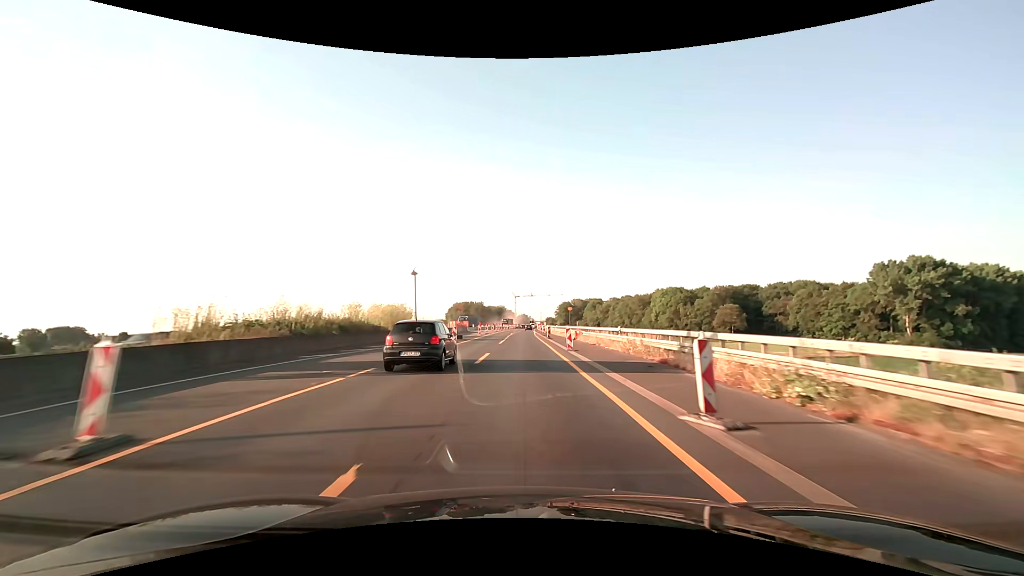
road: motorway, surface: asphalt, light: Day
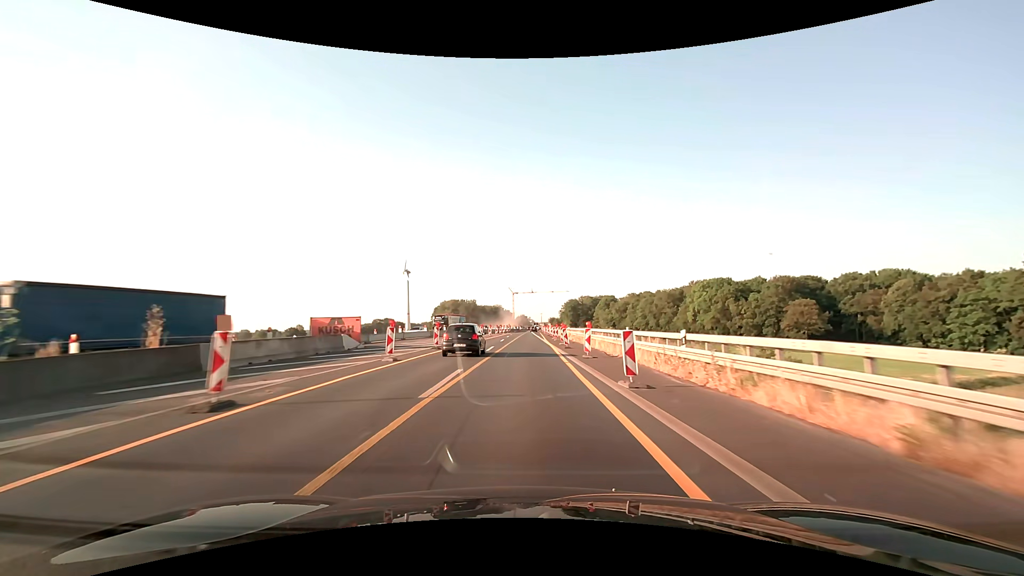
(0.0, +62.6) m; 0°
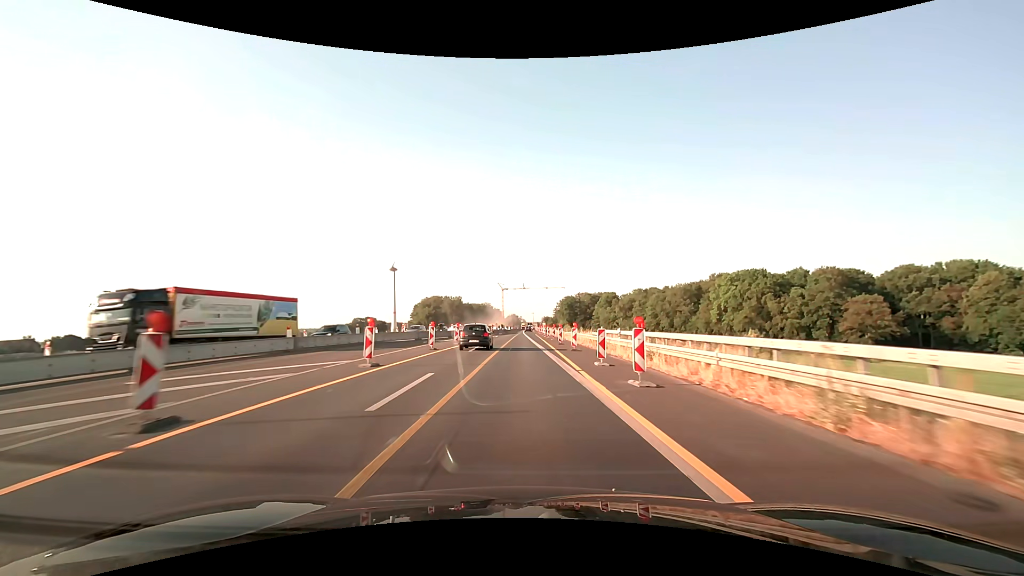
(+0.1, +37.5) m; +1°
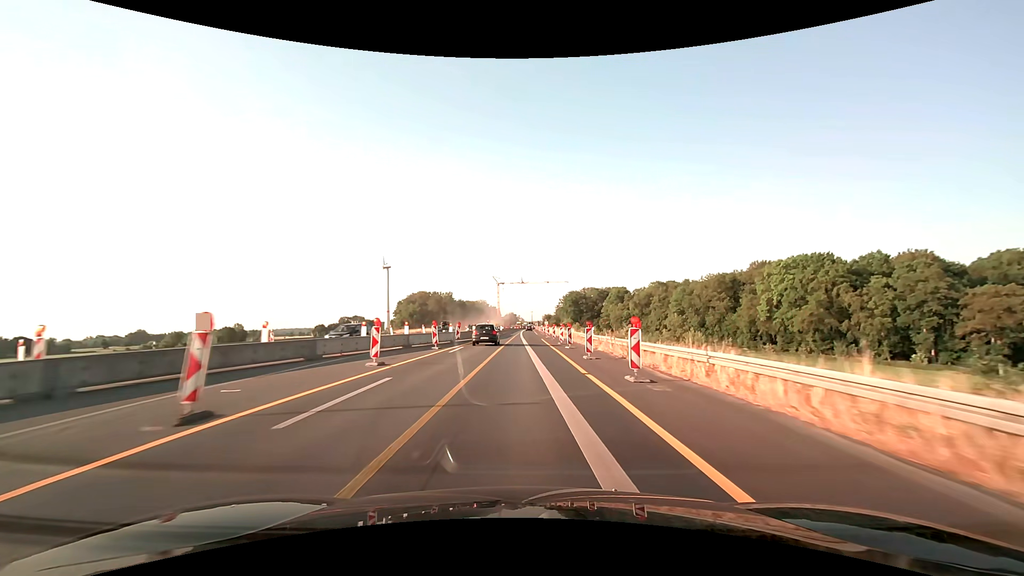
(+0.2, +37.5) m; 0°
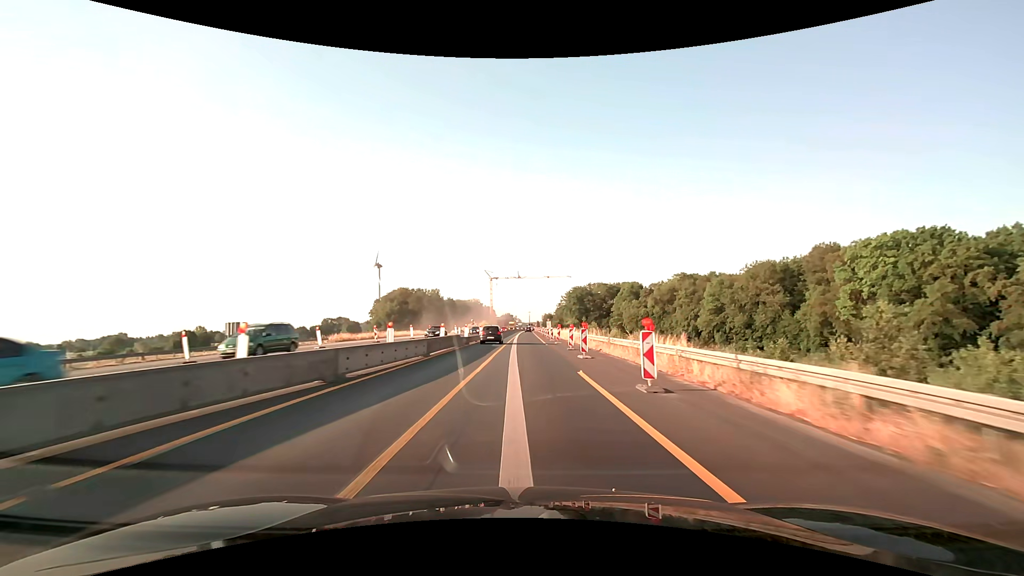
(+0.1, +37.5) m; 0°
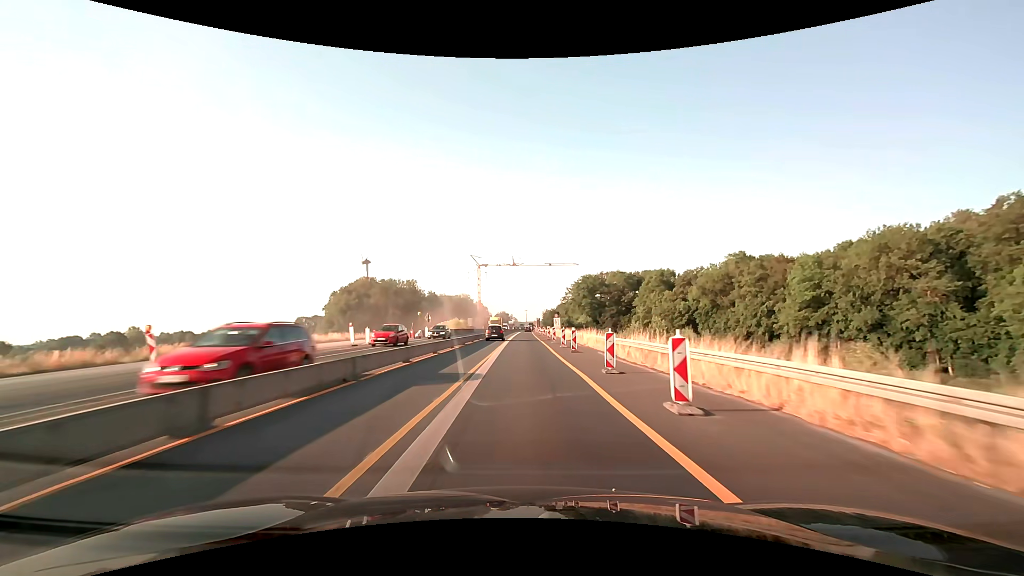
(+0.2, +50.2) m; 0°
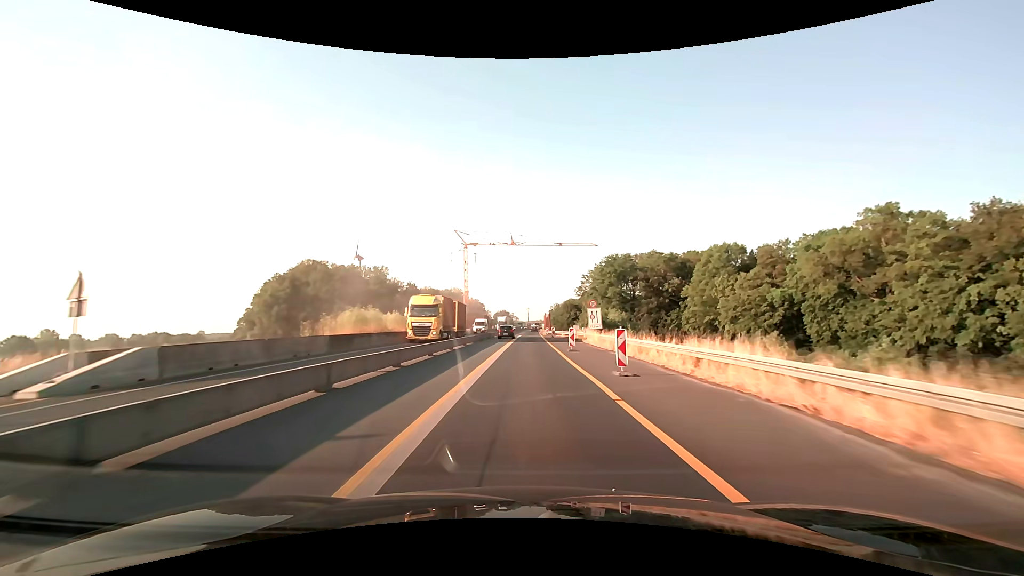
(0.0, +50.2) m; 0°
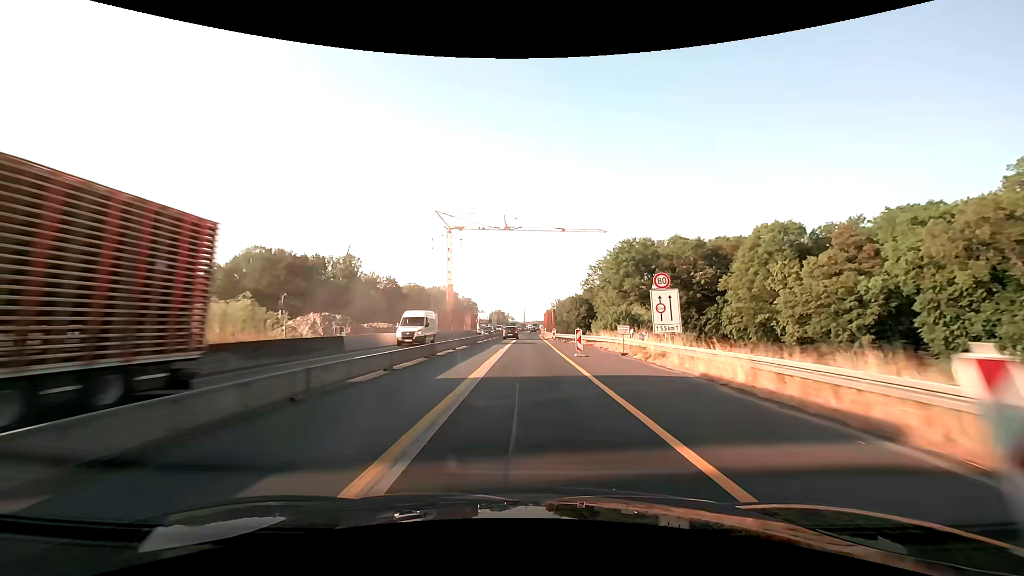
(+0.1, +25.1) m; 0°
(0, +10) (0, +20) (0, +30) (0, +40) (0, +50) (+1, +60) (+1, +70) (+1, +80) (+1, +90) (+1, +100) m
